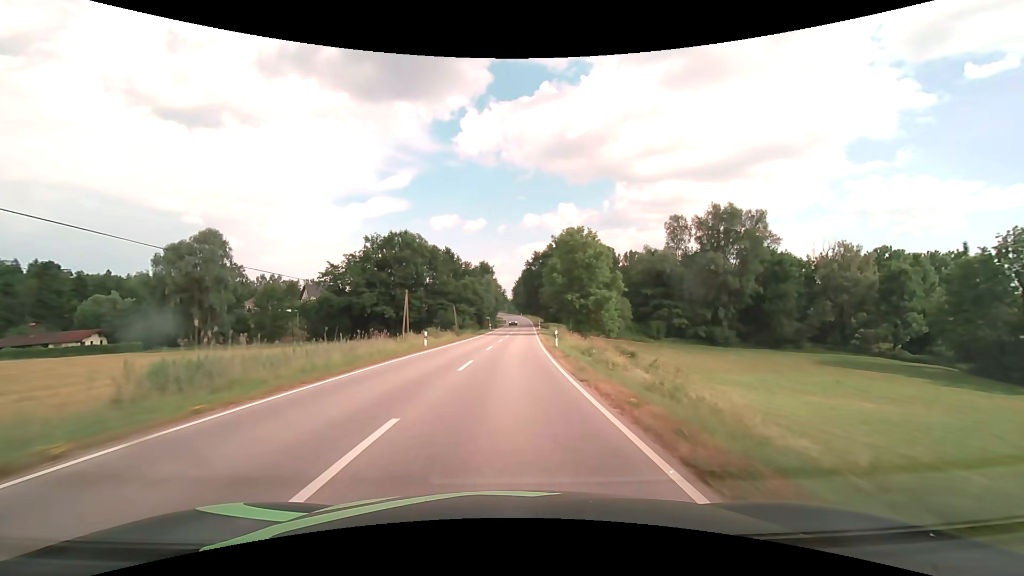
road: secondary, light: Day
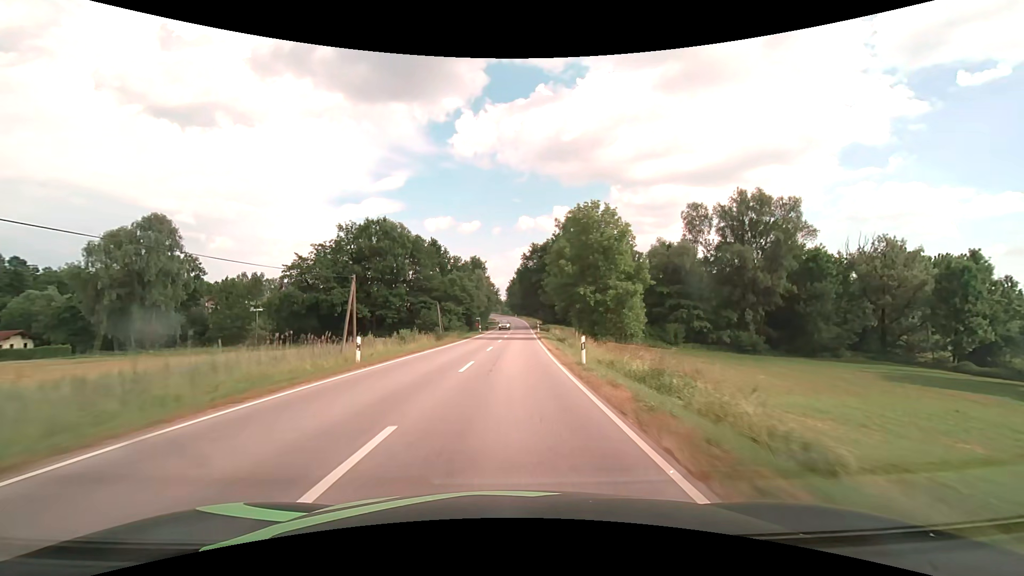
(+0.1, +12.5) m; +1°
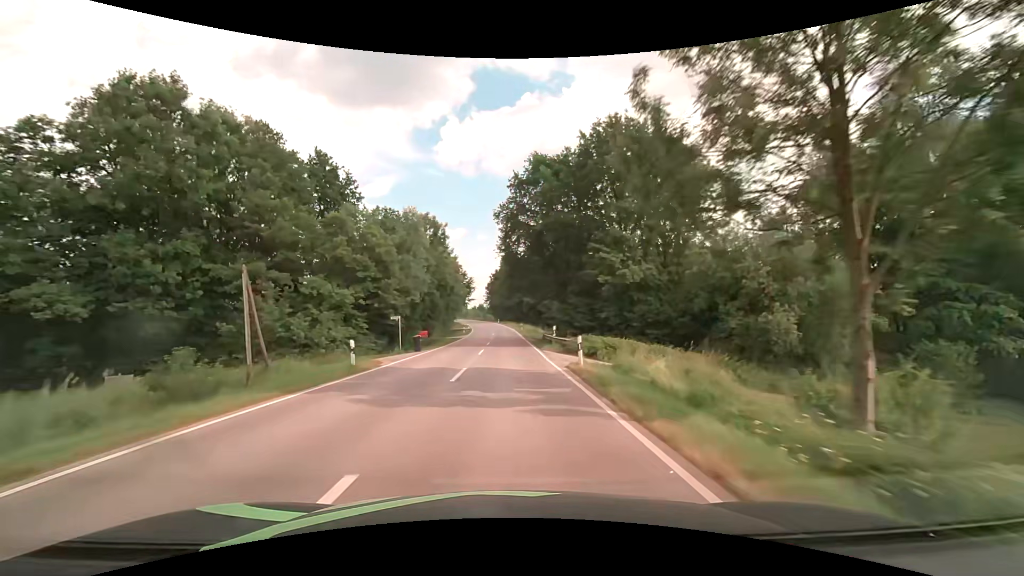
(+1.2, +49.7) m; +3°
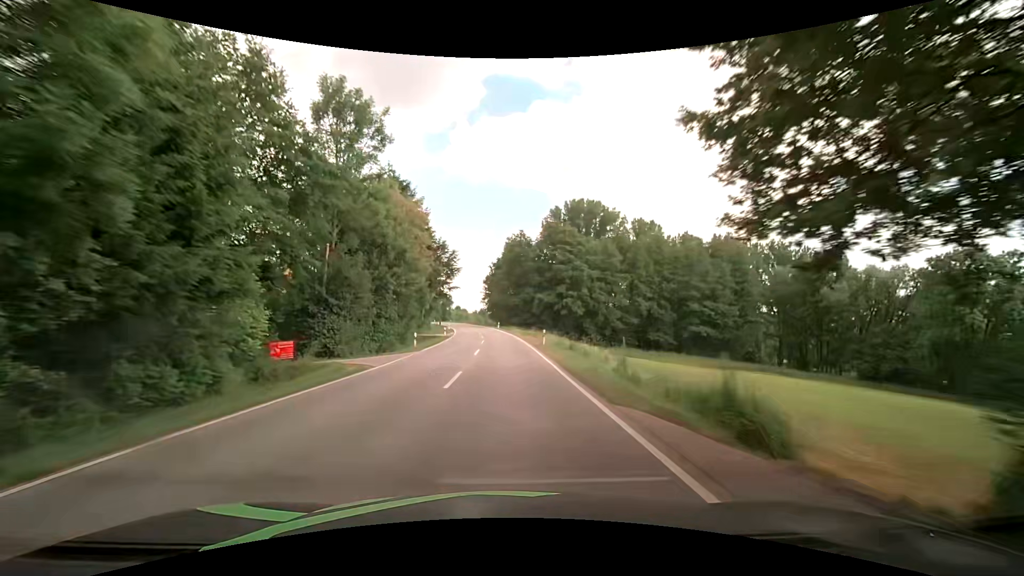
(-0.5, +37.1) m; -1°
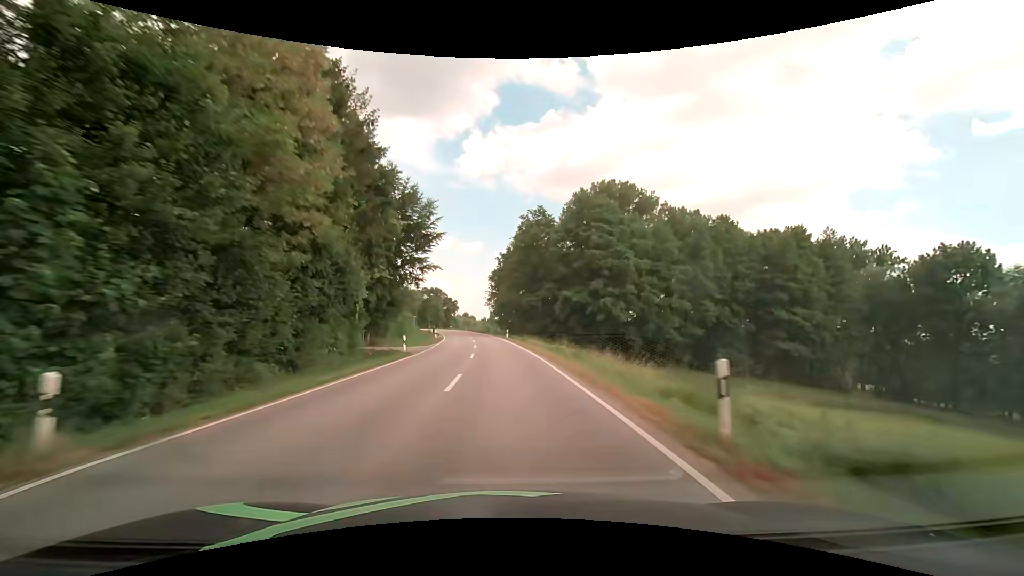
(-0.1, +24.7) m; -1°
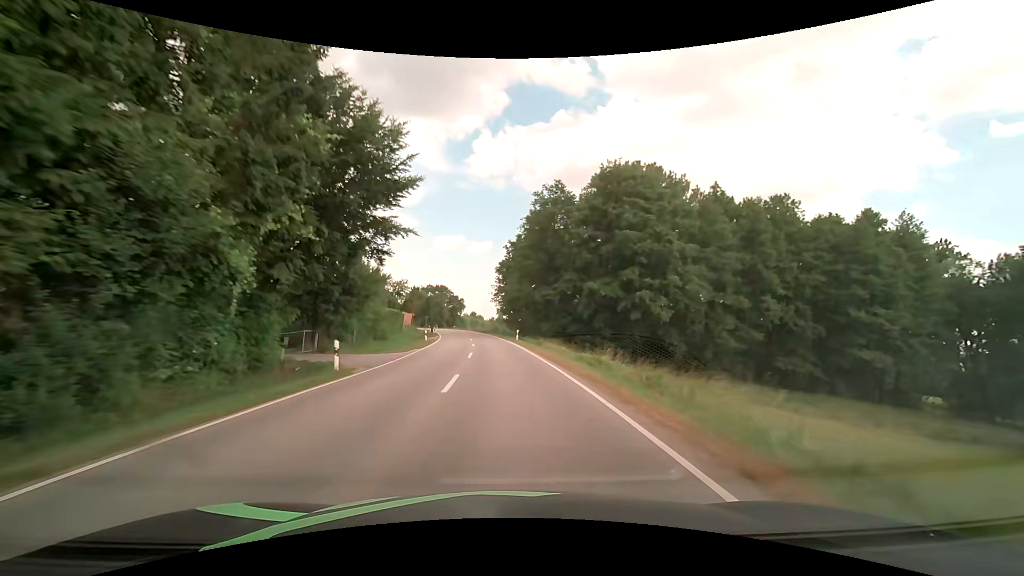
(-0.1, +12.3) m; -1°
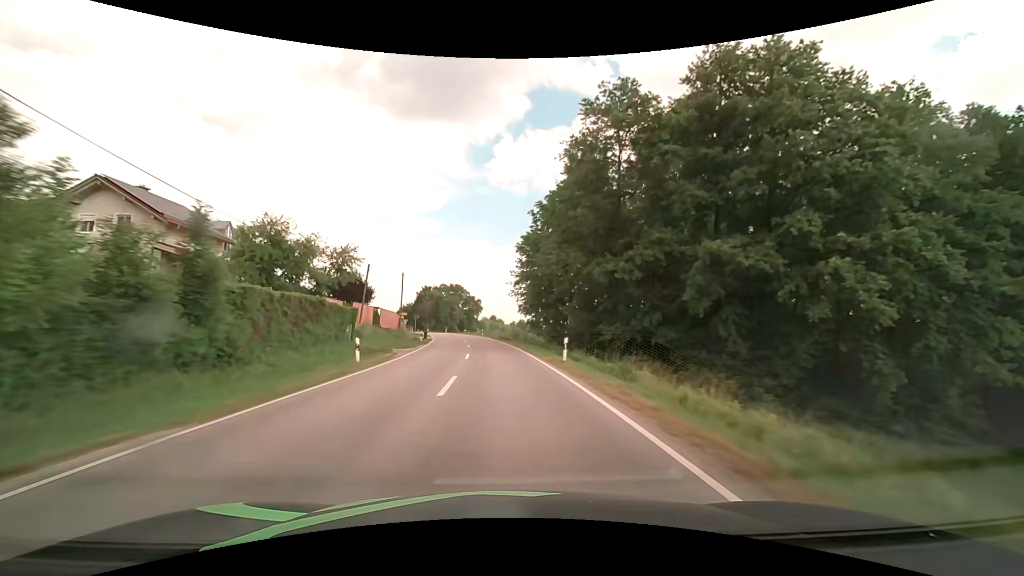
(-0.4, +24.5) m; -2°
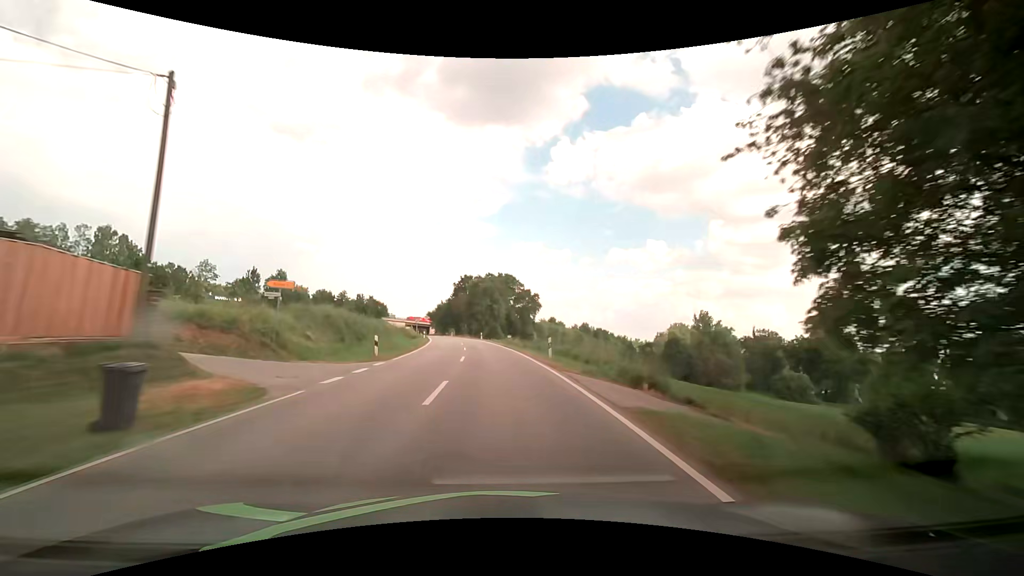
(-2.7, +49.1) m; -6°
(0, +10) (-1, +20) (-1, +30) (-2, +40) (-3, +50) (-5, +60) (-6, +70) (-8, +80) (-10, +89) (-12, +99) m
